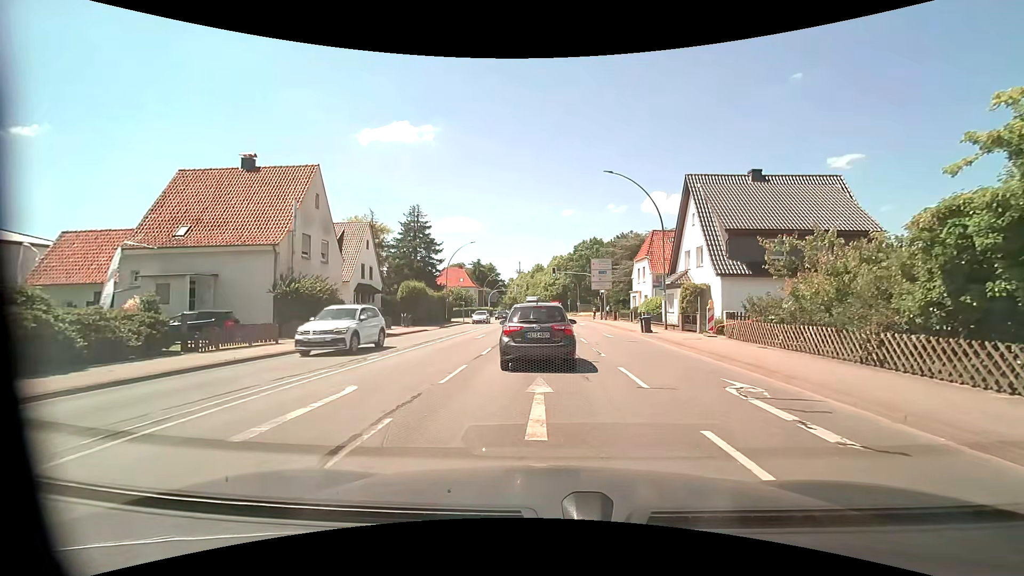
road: primary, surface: asphalt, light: Day
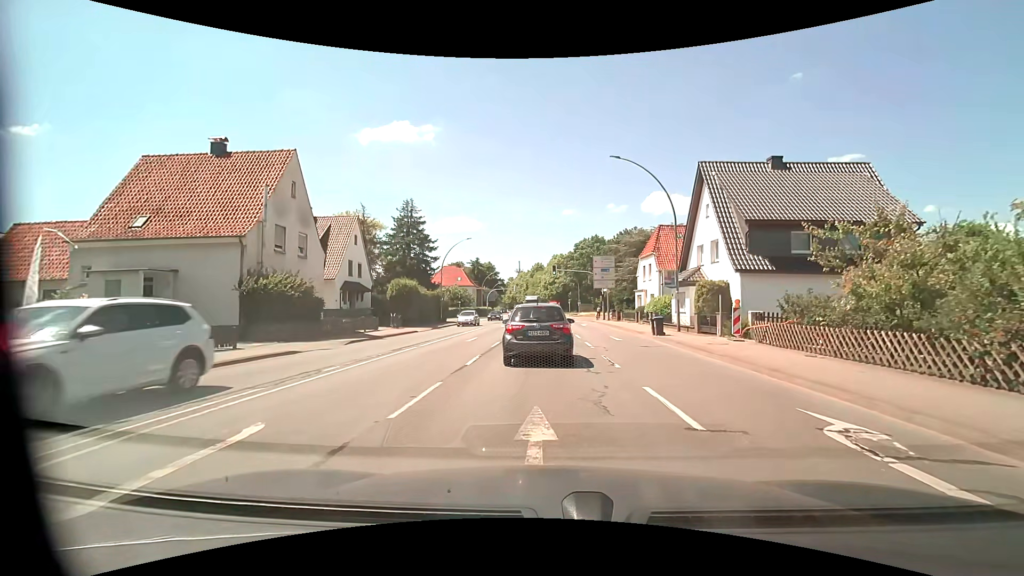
(0.0, +3.1) m; +1°
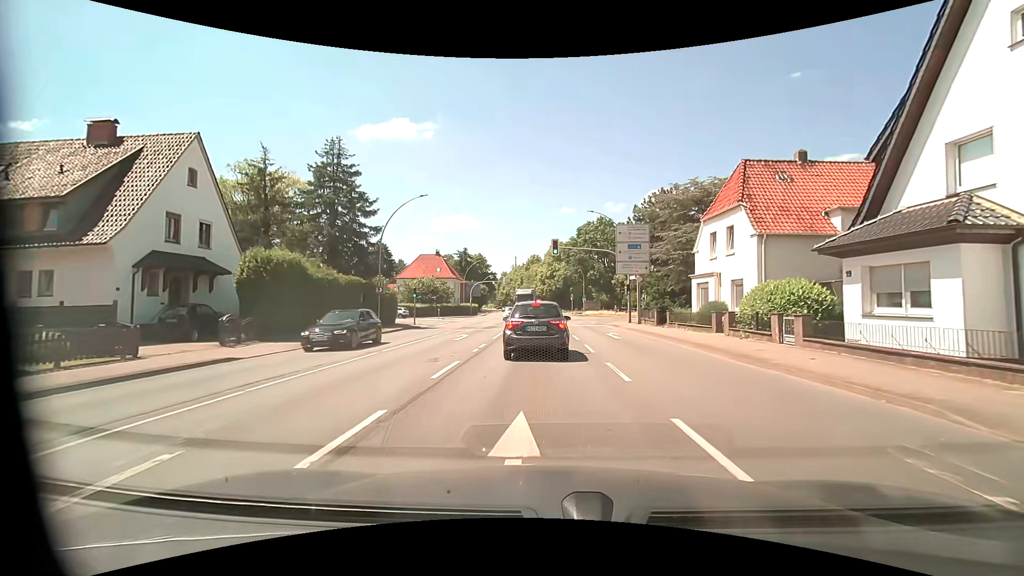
(-0.3, +21.2) m; 0°
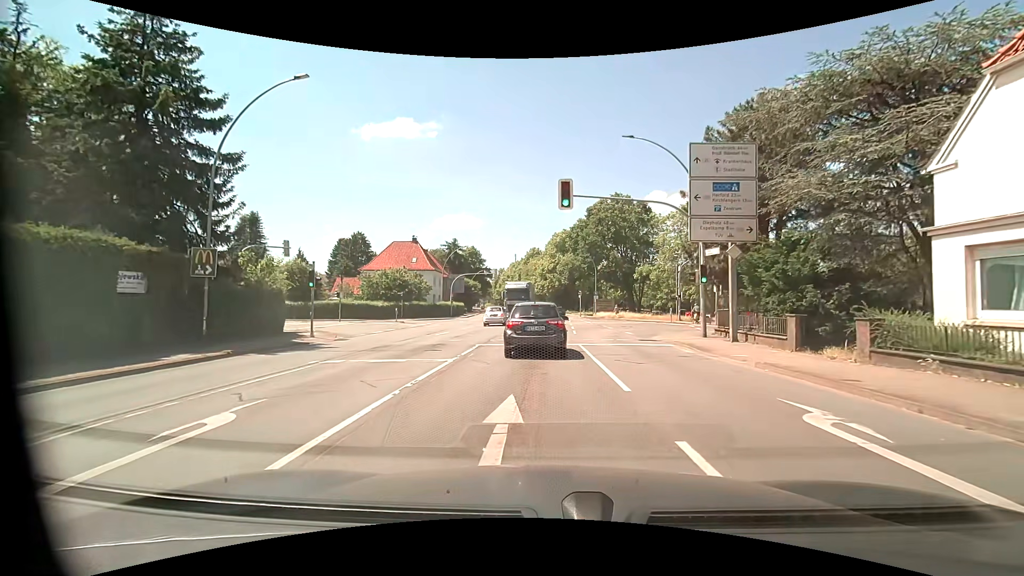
(-0.1, +18.8) m; -1°
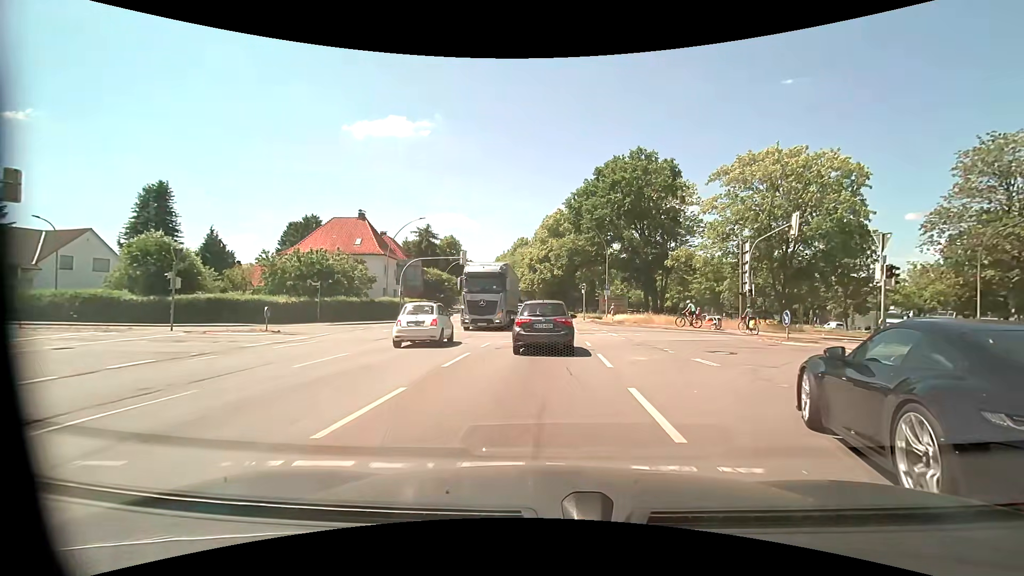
(+0.1, +20.9) m; +2°
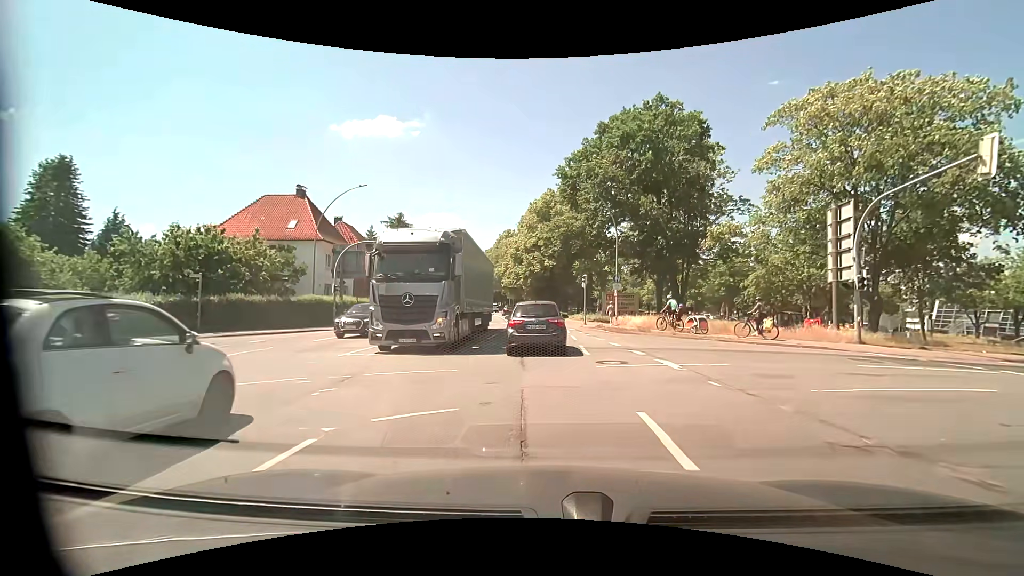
(+0.2, +12.9) m; +1°
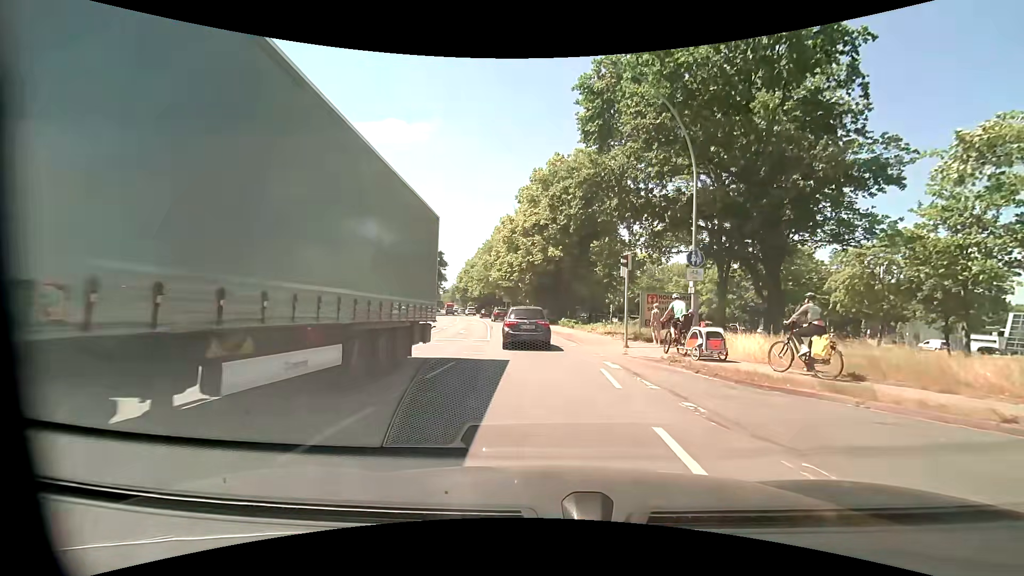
(0.0, +16.9) m; 0°
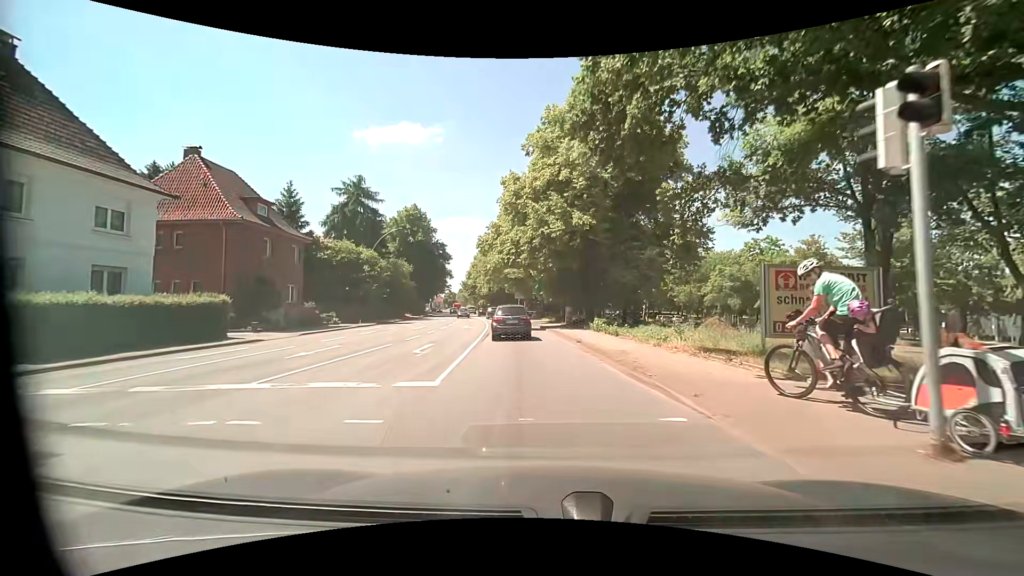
(-0.1, +13.9) m; -2°
(0, +10) (-1, +20) (-2, +30) (-3, +40) (-4, +50) (-5, +60) (-7, +70) (-9, +79) (-11, +89) (-13, +99) m
